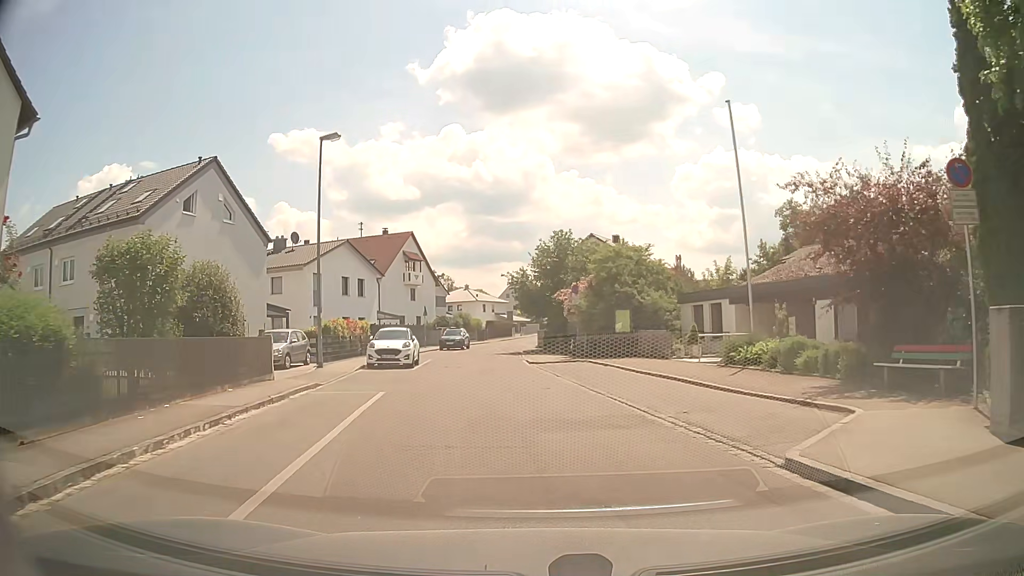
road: residential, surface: asphalt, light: Day
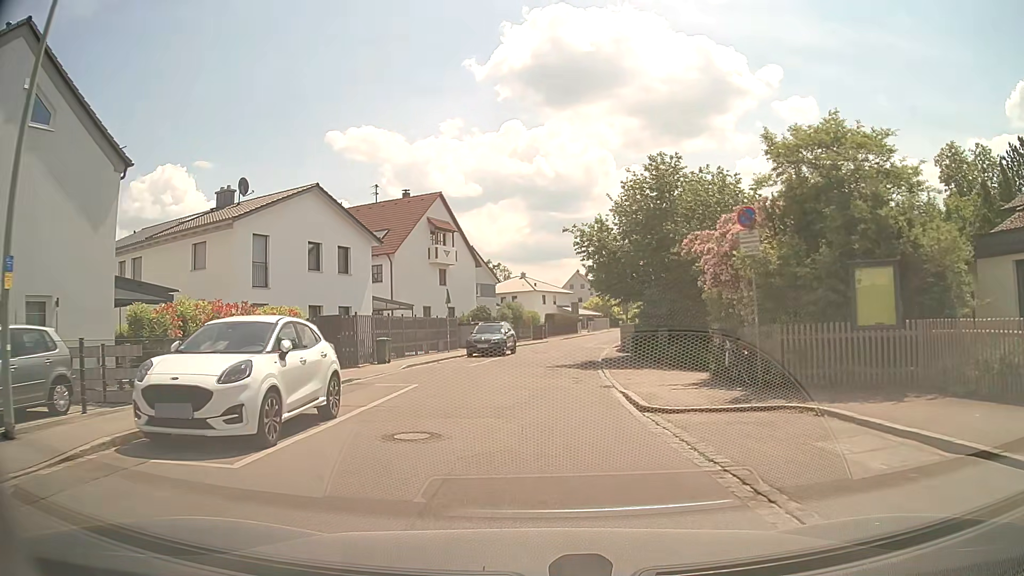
(-0.8, +18.3) m; -5°
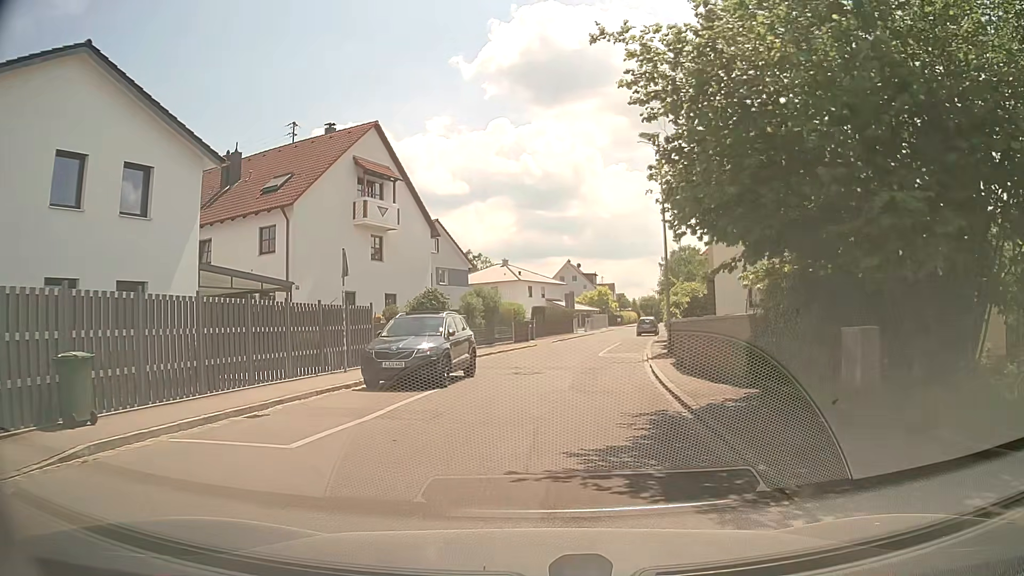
(-0.1, +17.2) m; 0°
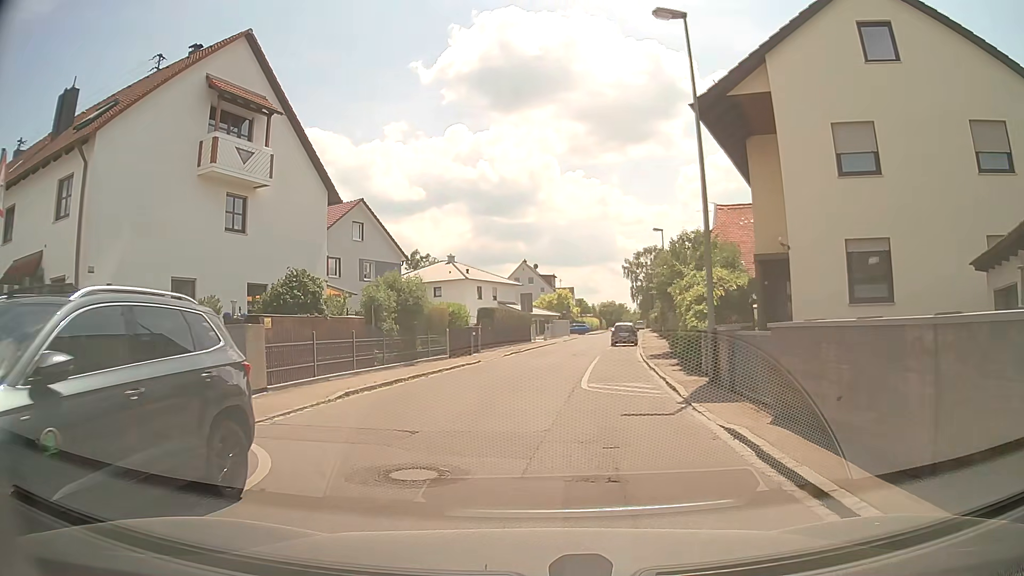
(+0.3, +11.9) m; +3°
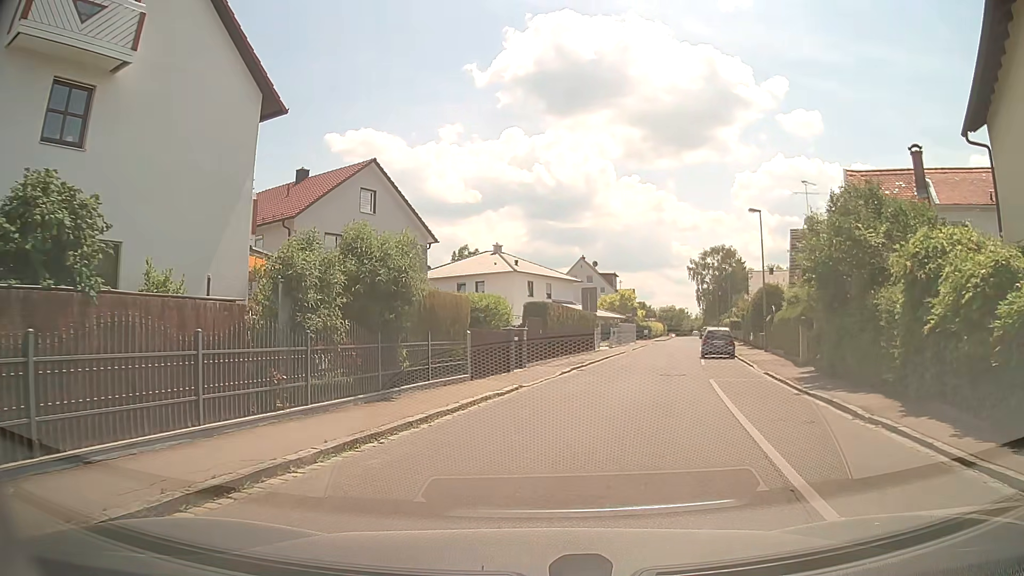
(-0.4, +11.4) m; -4°
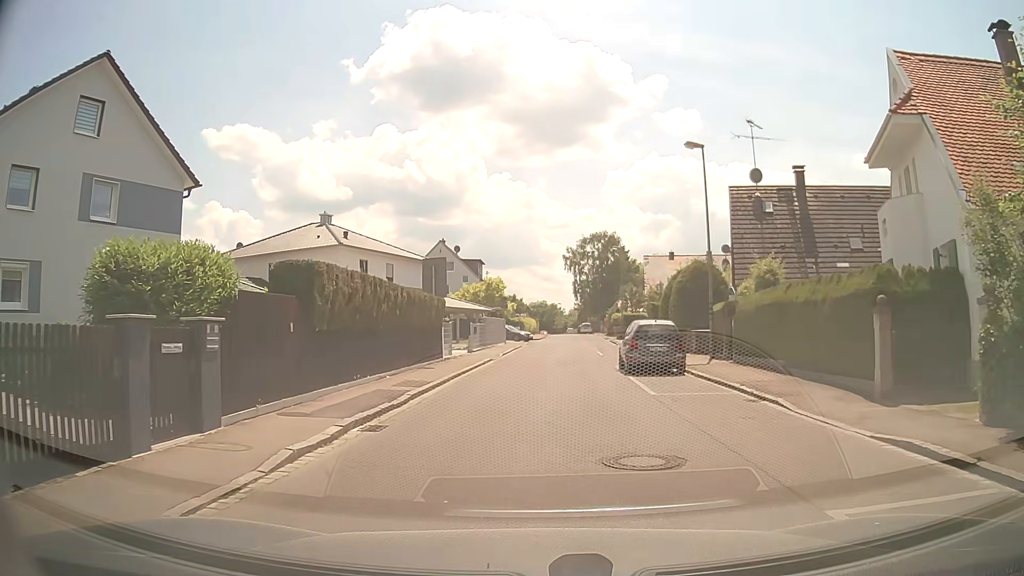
(+1.5, +14.9) m; +11°
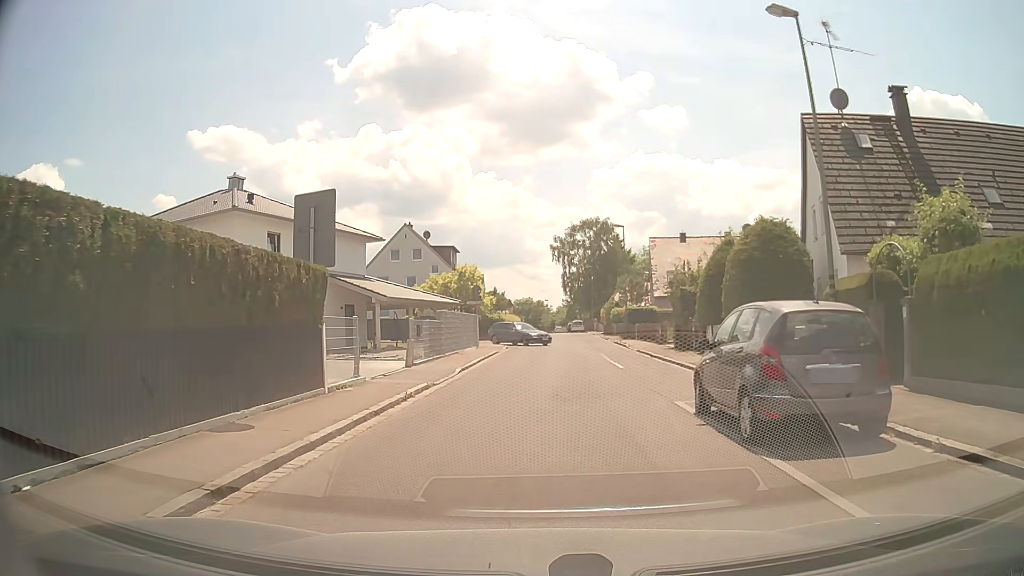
(+0.1, +12.5) m; +1°
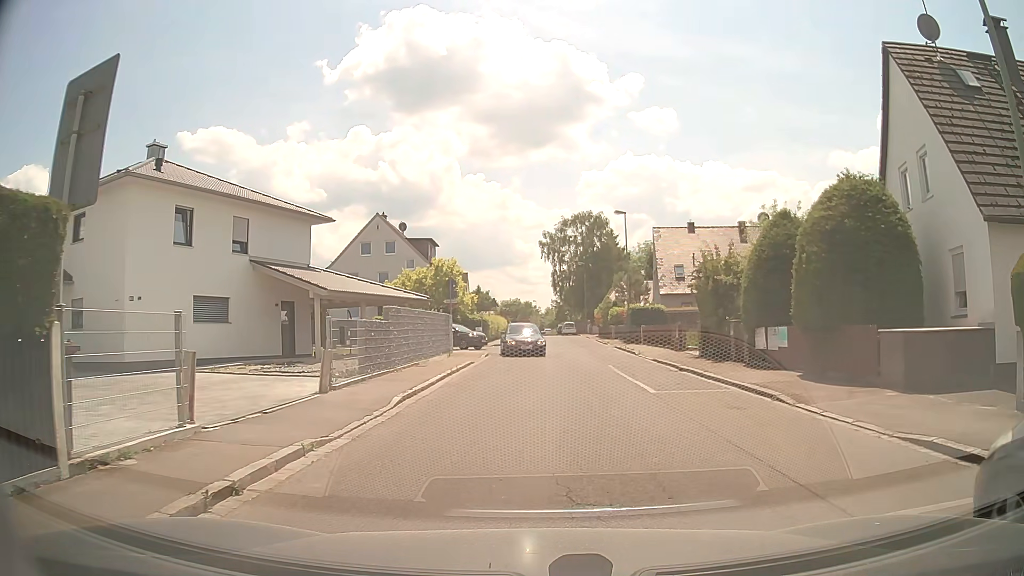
(0.0, +7.2) m; +1°
(+2, +10) (+1, +20) (+2, +30) (+3, +40) (+4, +49) (+4, +59) (+3, +69) (+2, +79) (+2, +89) (+2, +99) m
